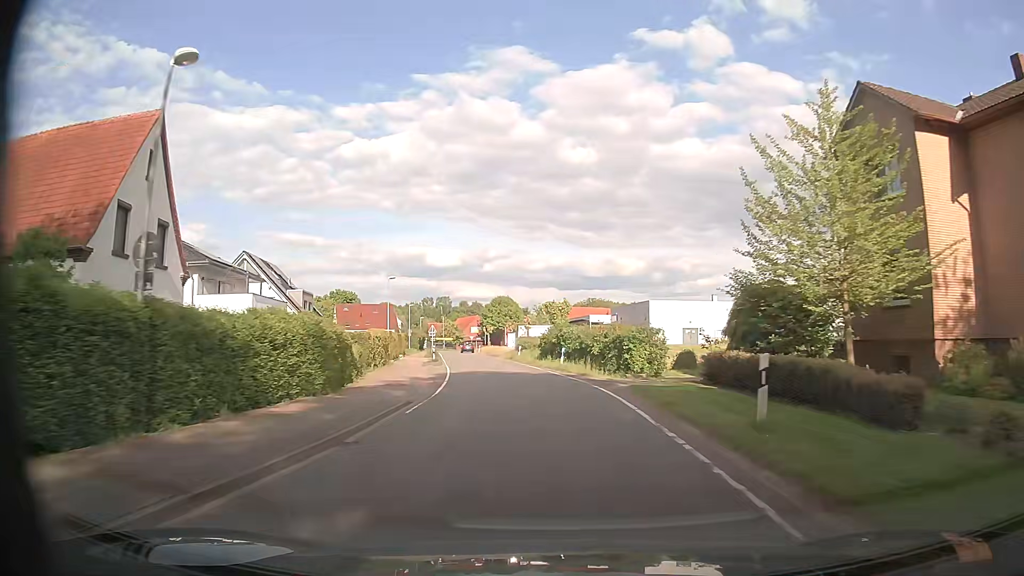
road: tertiary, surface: asphalt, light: Day
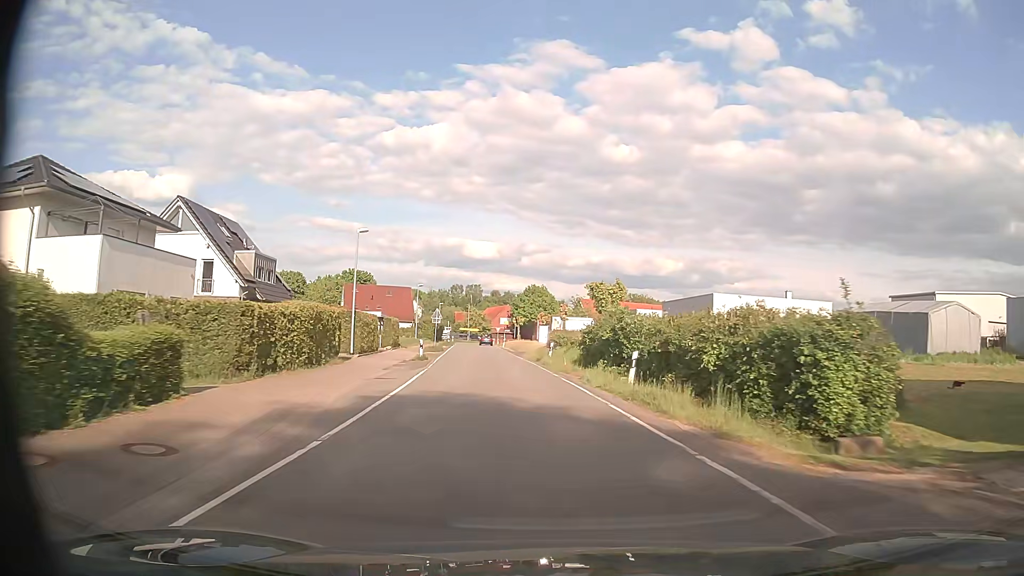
(-0.5, +17.6) m; -3°
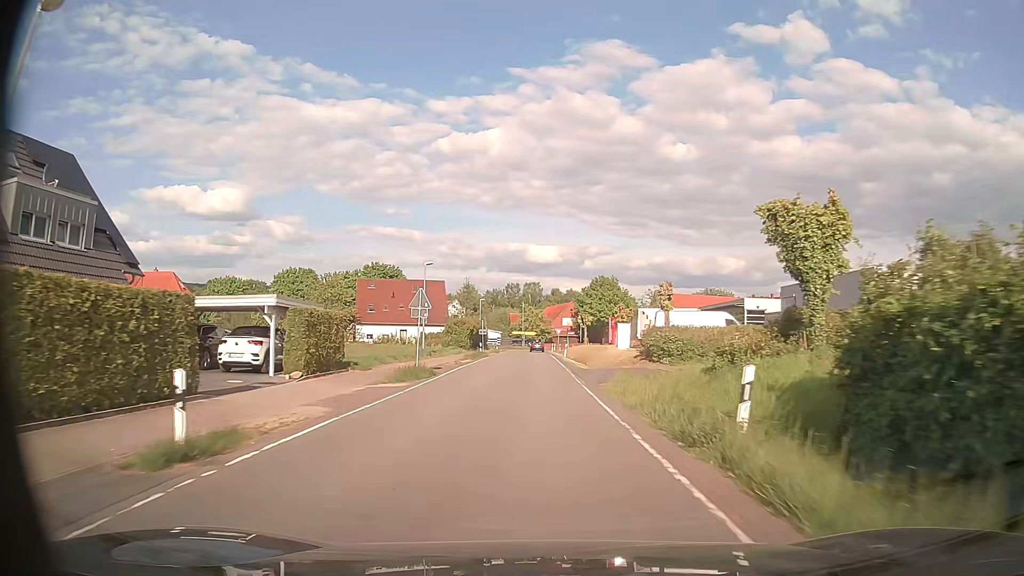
(-1.2, +27.2) m; -6°
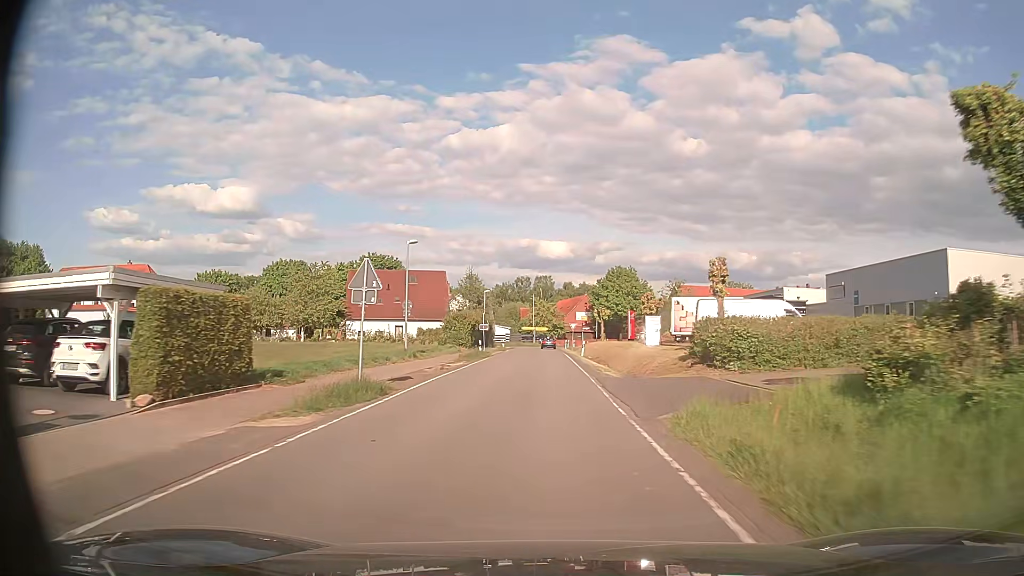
(0.0, +9.2) m; -1°
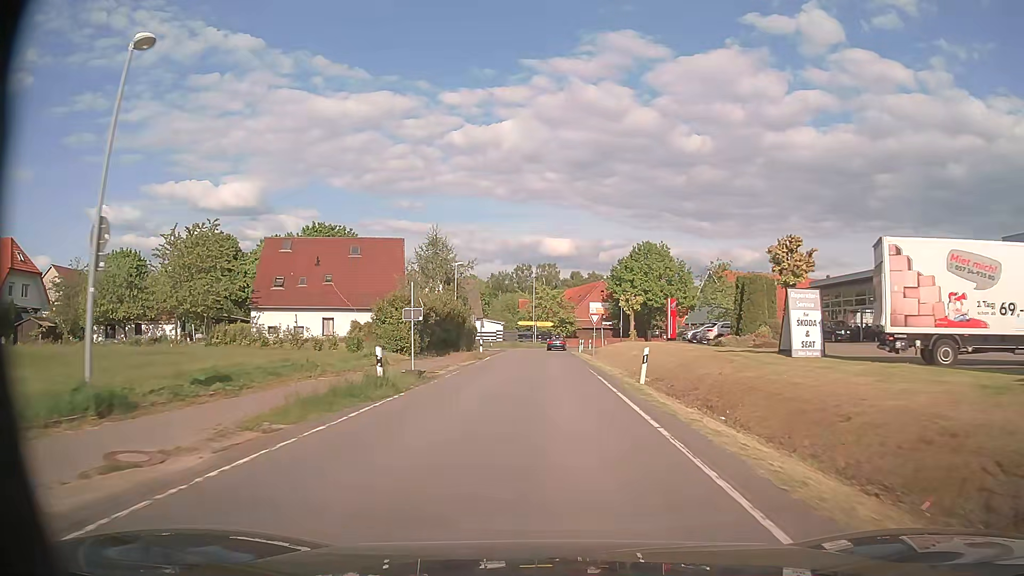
(-0.3, +26.6) m; -1°
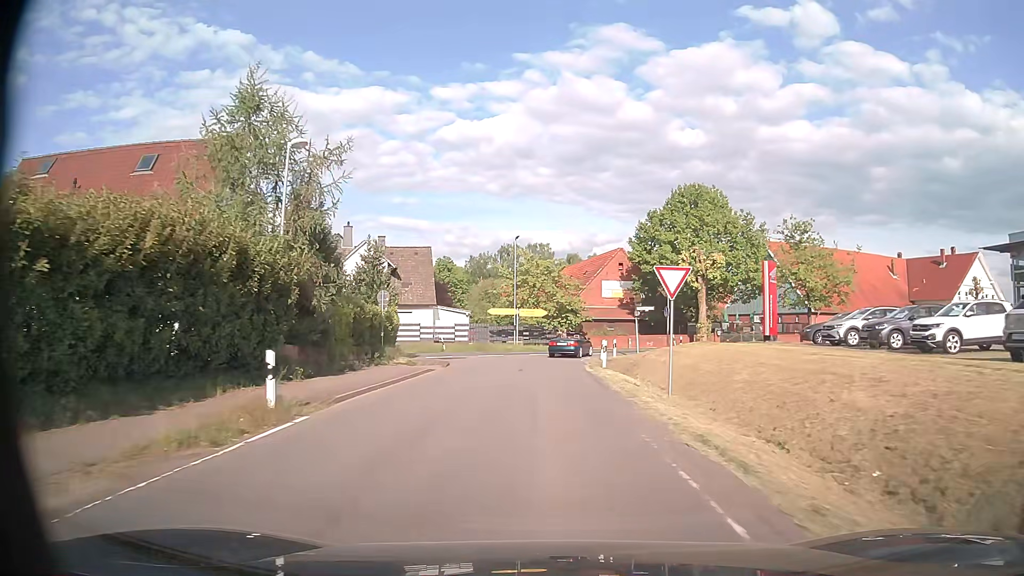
(+0.3, +30.1) m; +1°
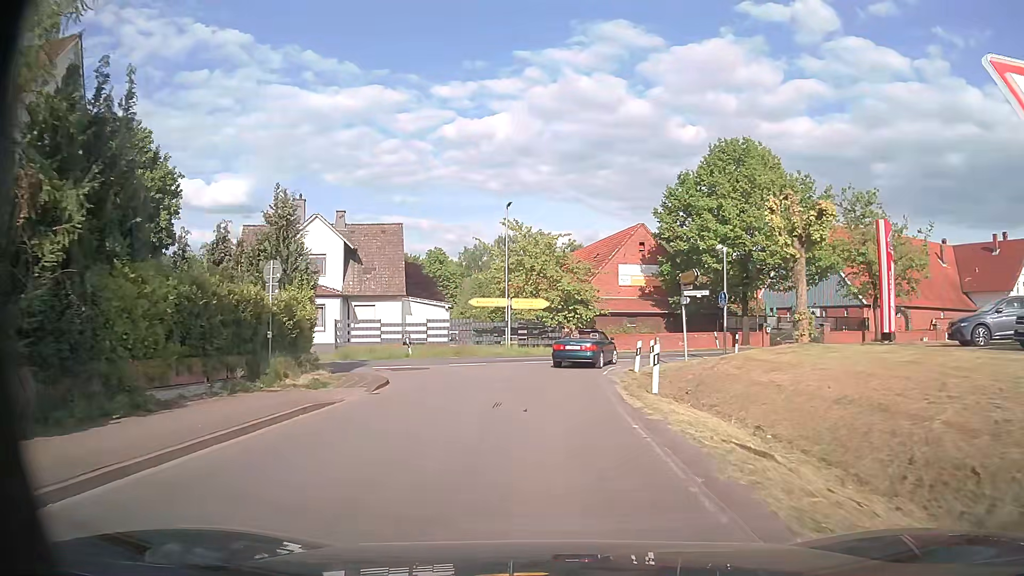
(0.0, +11.9) m; 0°
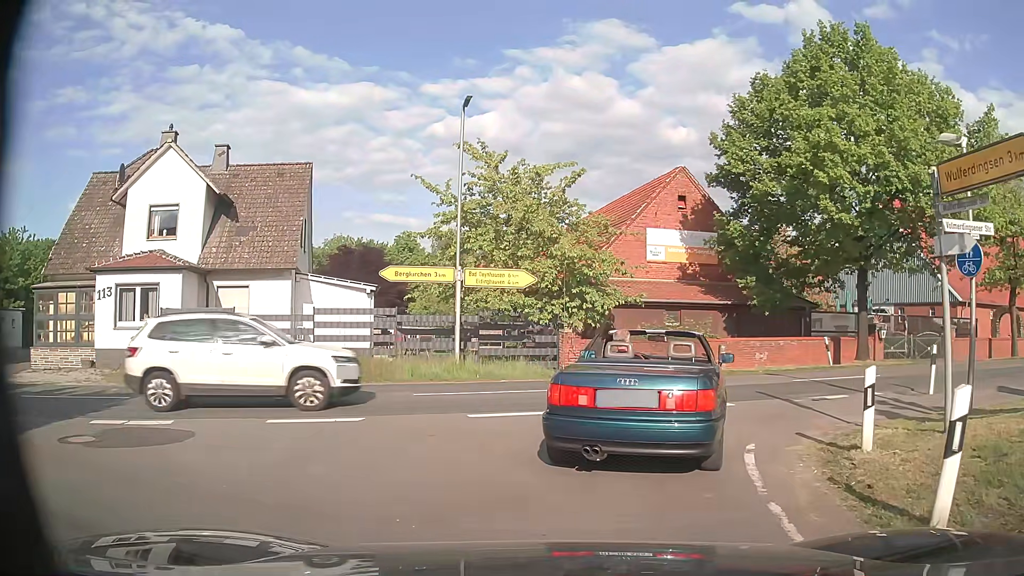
(0.0, +16.1) m; +1°
